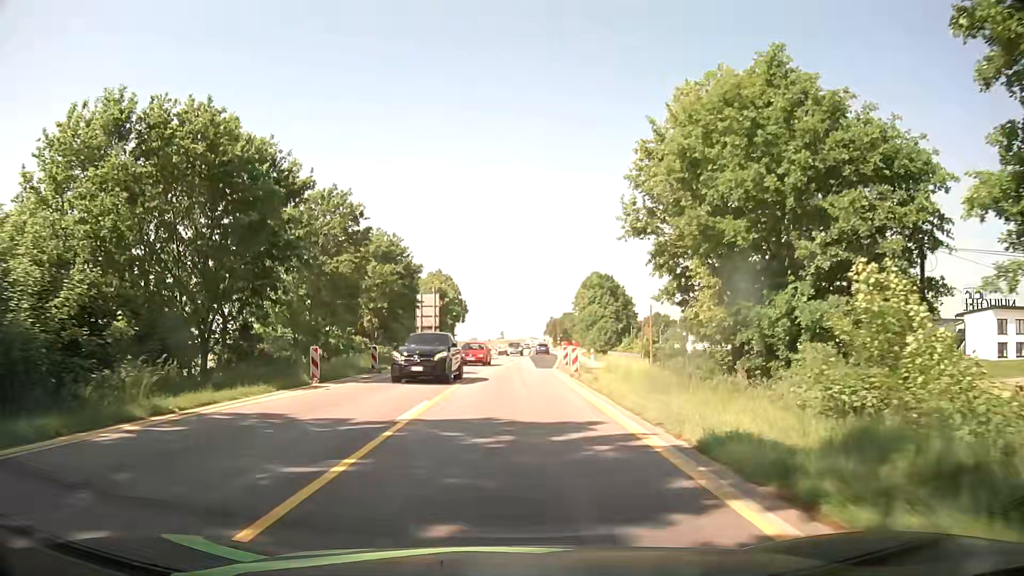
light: Day
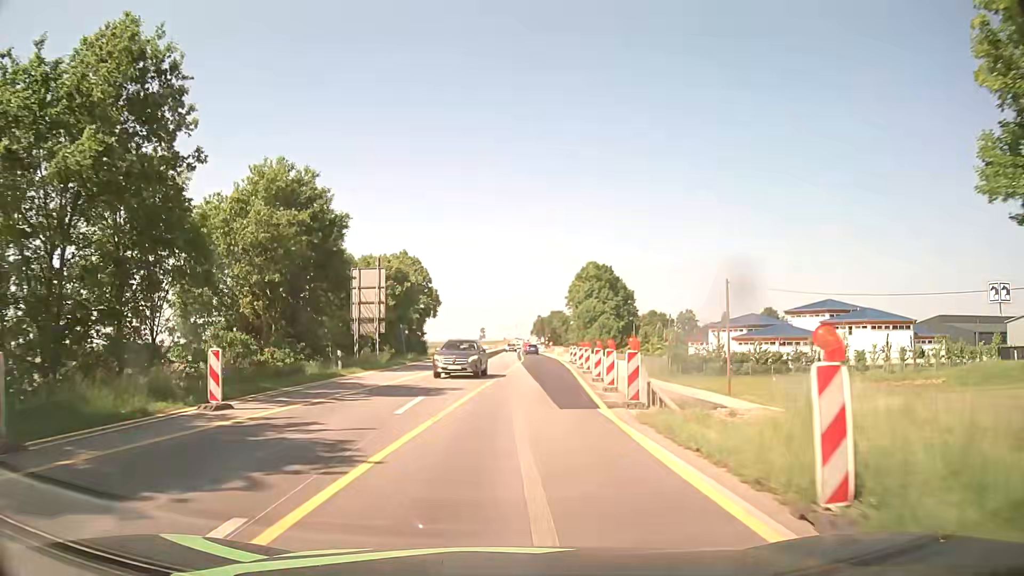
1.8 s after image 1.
(+0.5, +22.8) m; +2°
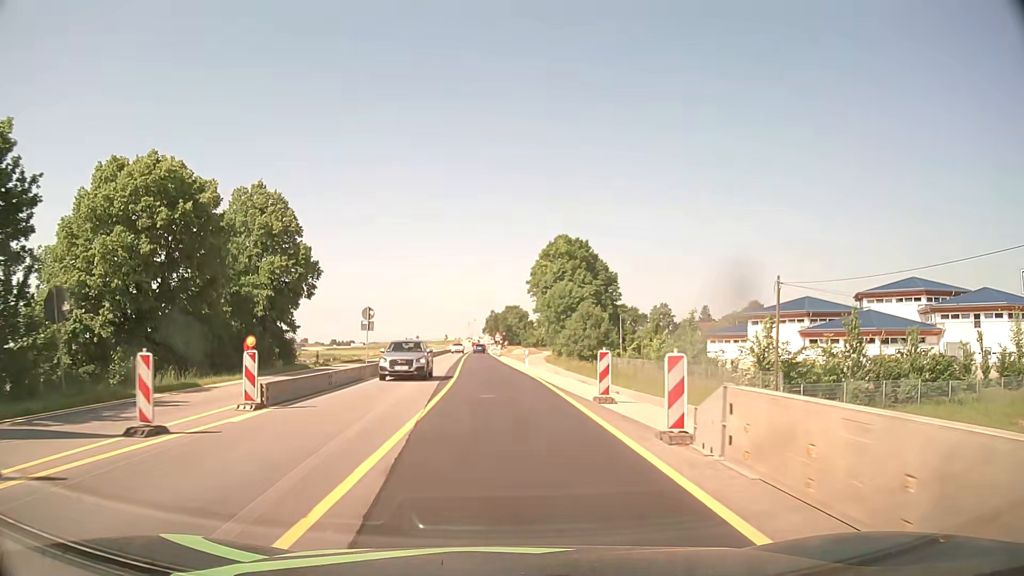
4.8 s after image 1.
(+1.7, +38.0) m; +4°
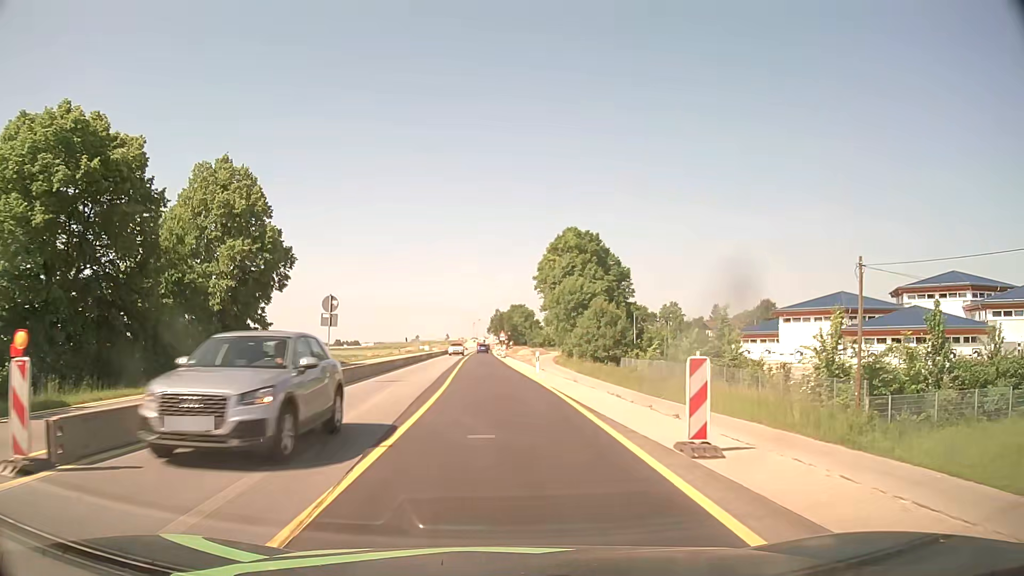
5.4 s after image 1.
(0.0, +7.6) m; 0°
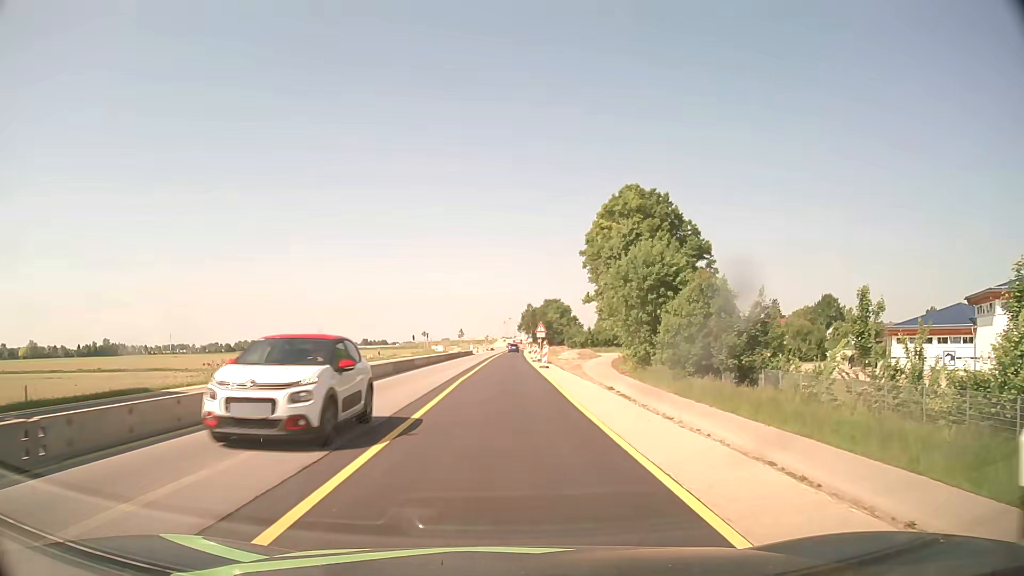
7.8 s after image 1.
(-0.6, +30.5) m; -3°
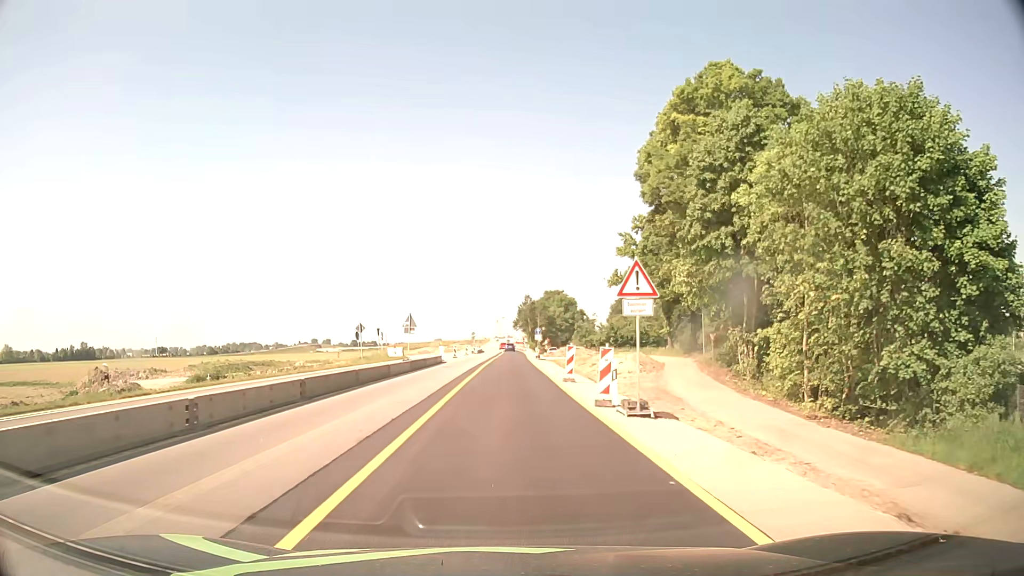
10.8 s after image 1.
(0.0, +38.1) m; +1°
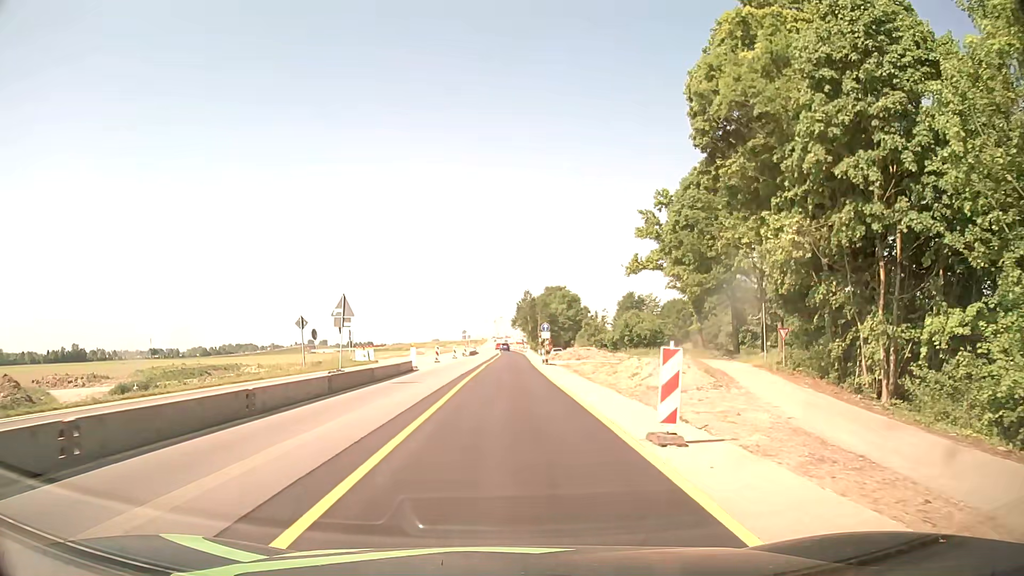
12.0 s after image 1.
(0.0, +15.2) m; 0°
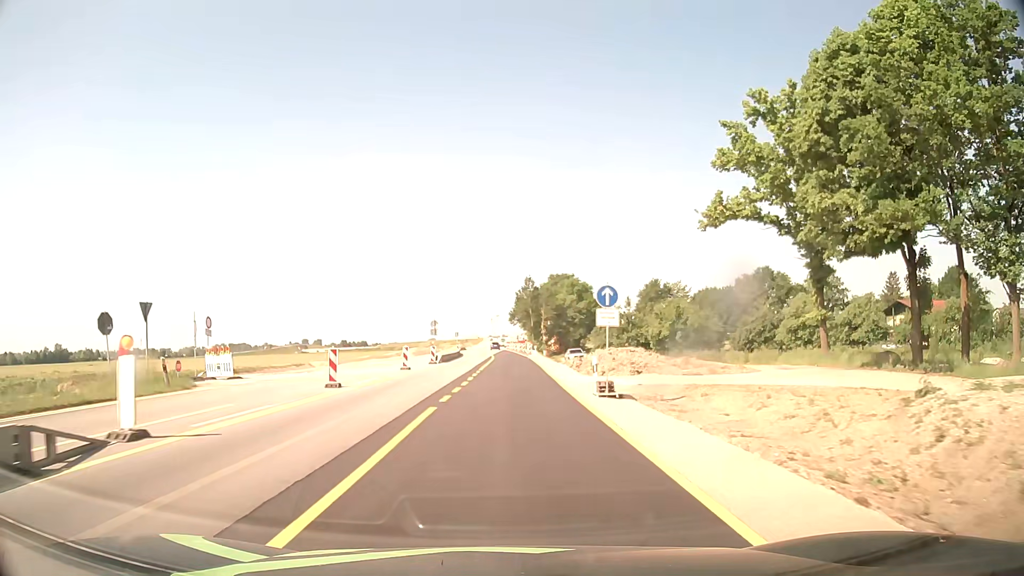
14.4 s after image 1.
(0.0, +30.5) m; 0°
(0, +10) (0, +20) (0, +30) (+1, +40) (+1, +50) (+1, +60) (0, +70) (0, +80) (0, +90) (-1, +100) m
